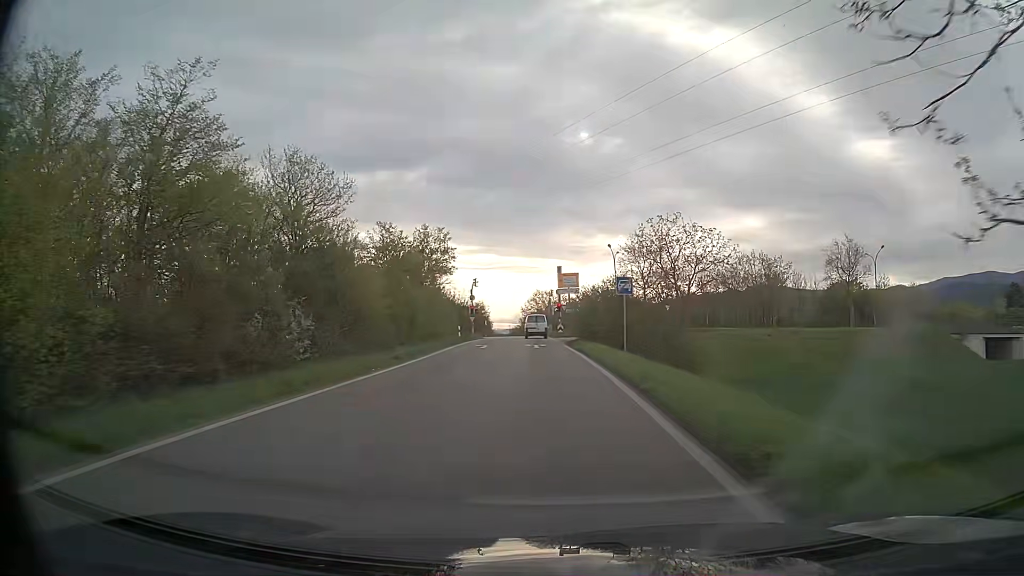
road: trunk_link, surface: asphalt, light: Day
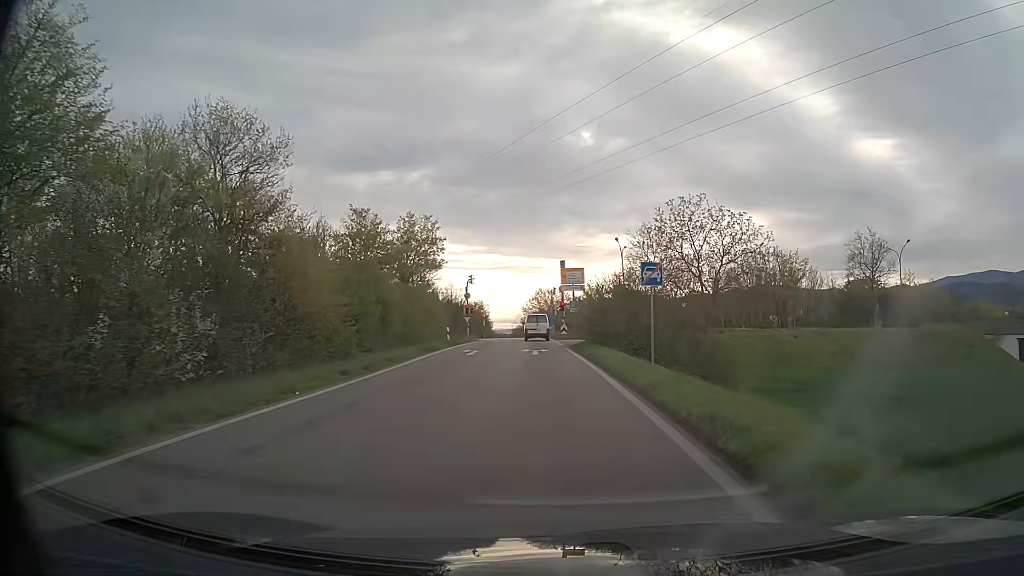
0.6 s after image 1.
(0.0, +5.9) m; -1°
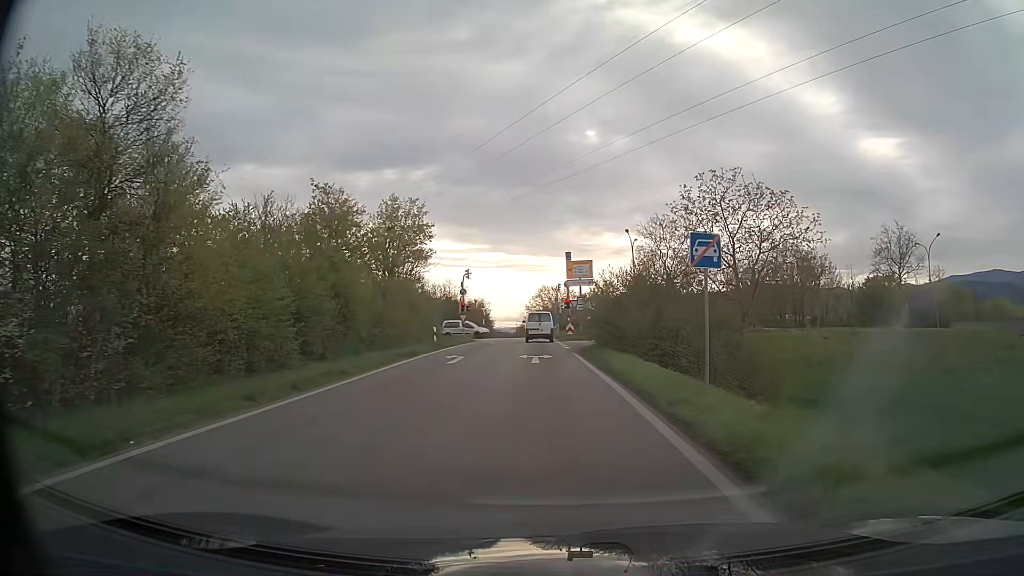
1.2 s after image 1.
(0.0, +5.7) m; 0°
